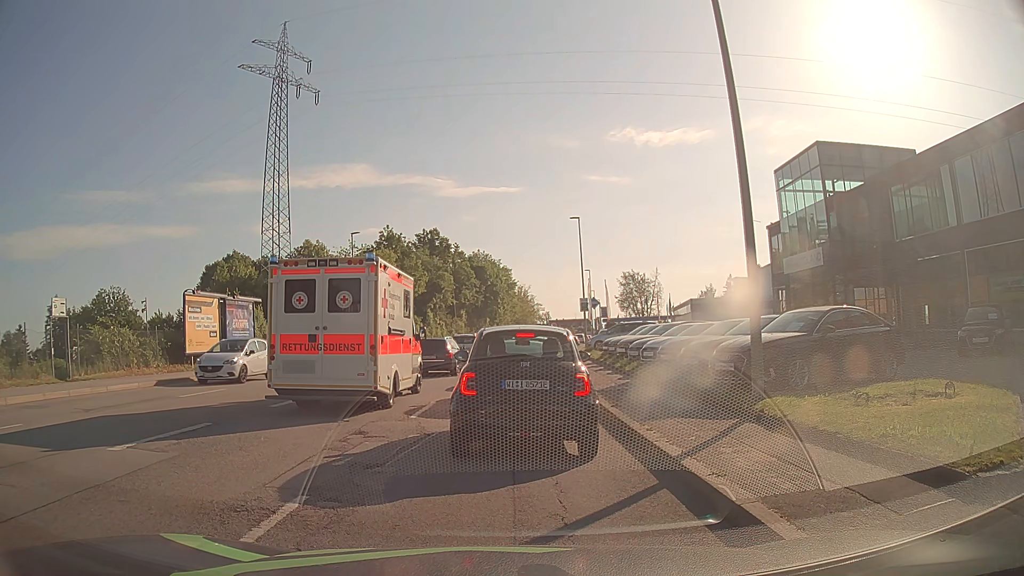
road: tertiary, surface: asphalt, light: Day
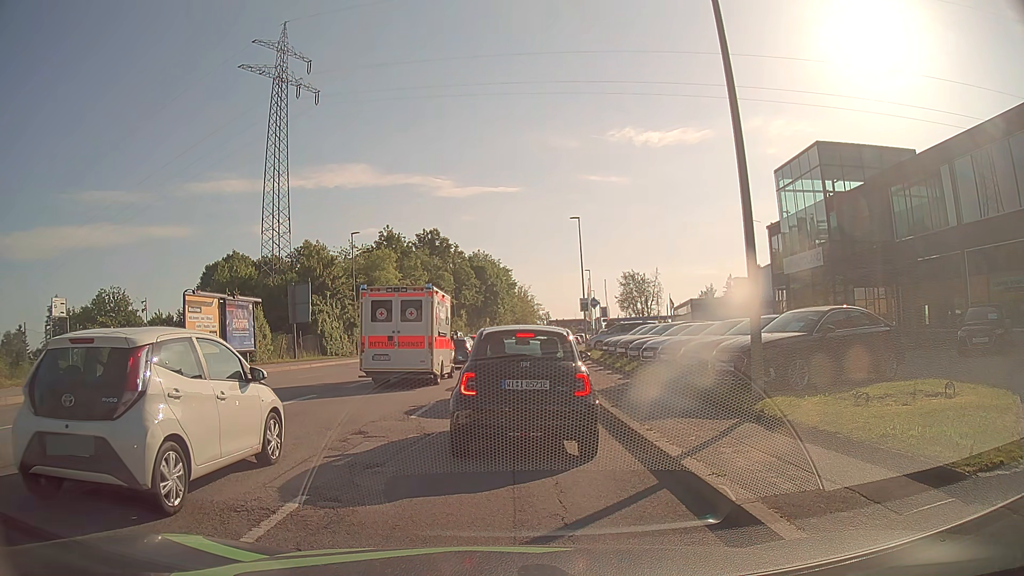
(0.0, 0.0) m; 0°
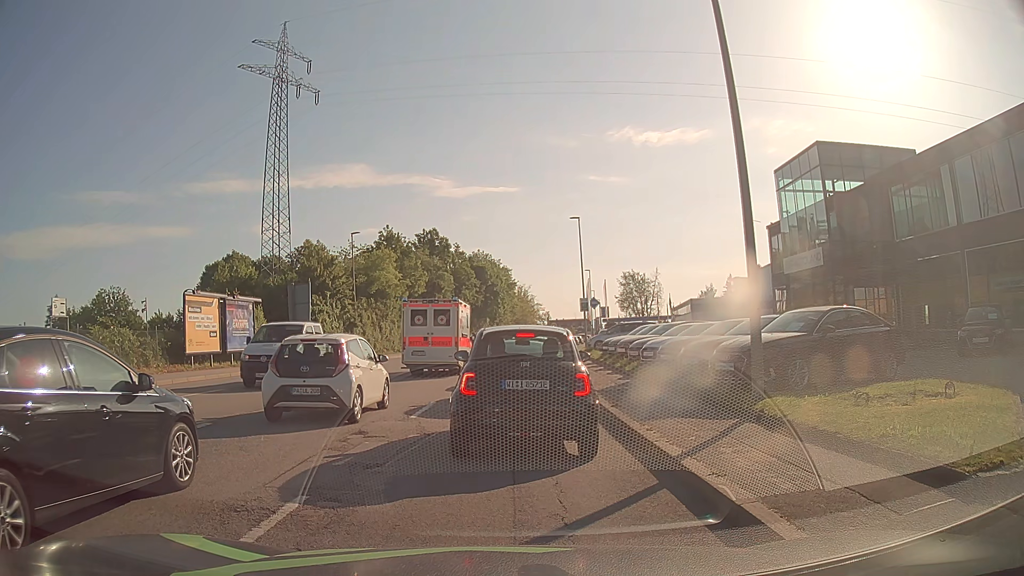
(0.0, 0.0) m; 0°
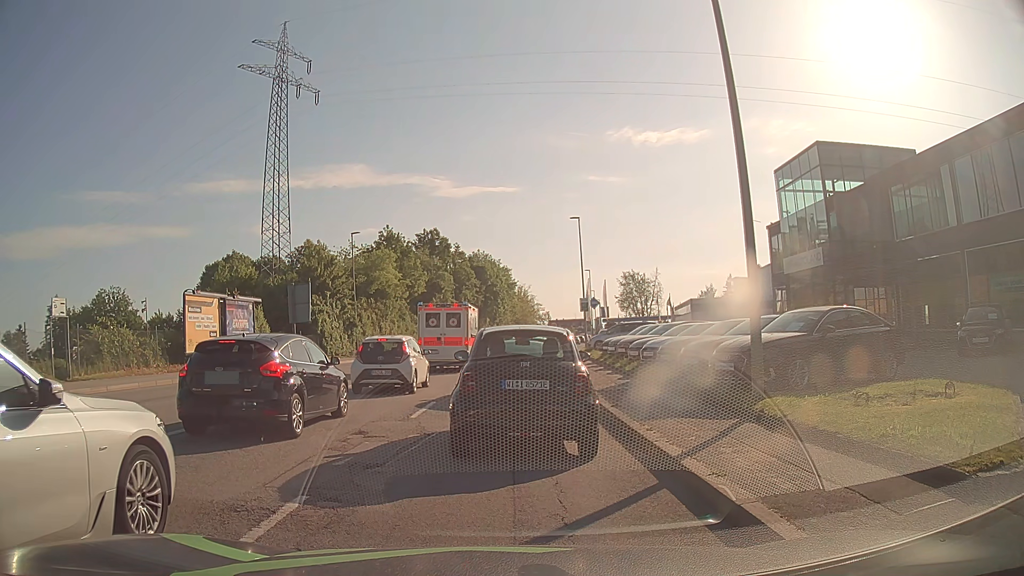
(0.0, 0.0) m; 0°
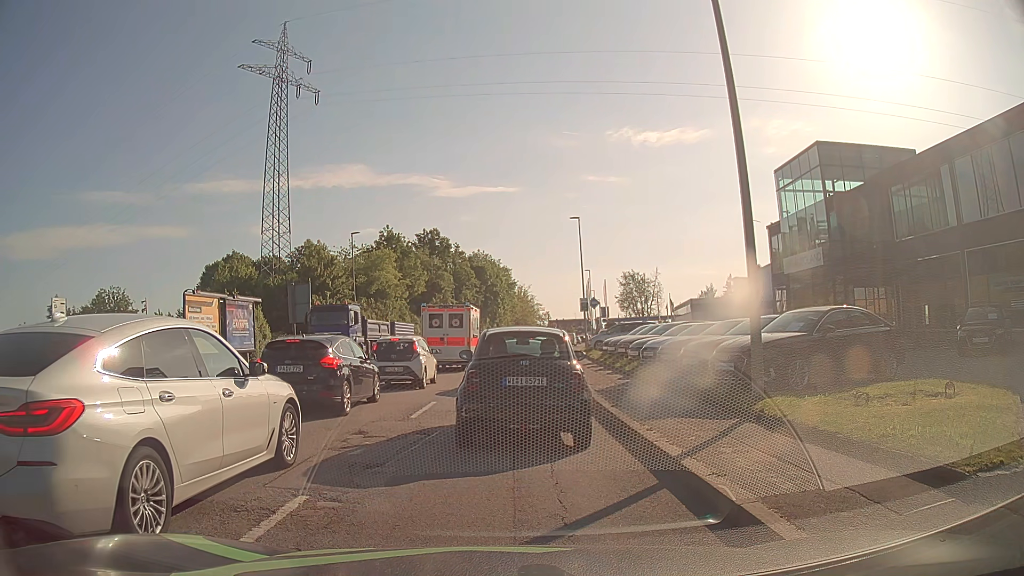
(0.0, 0.0) m; 0°
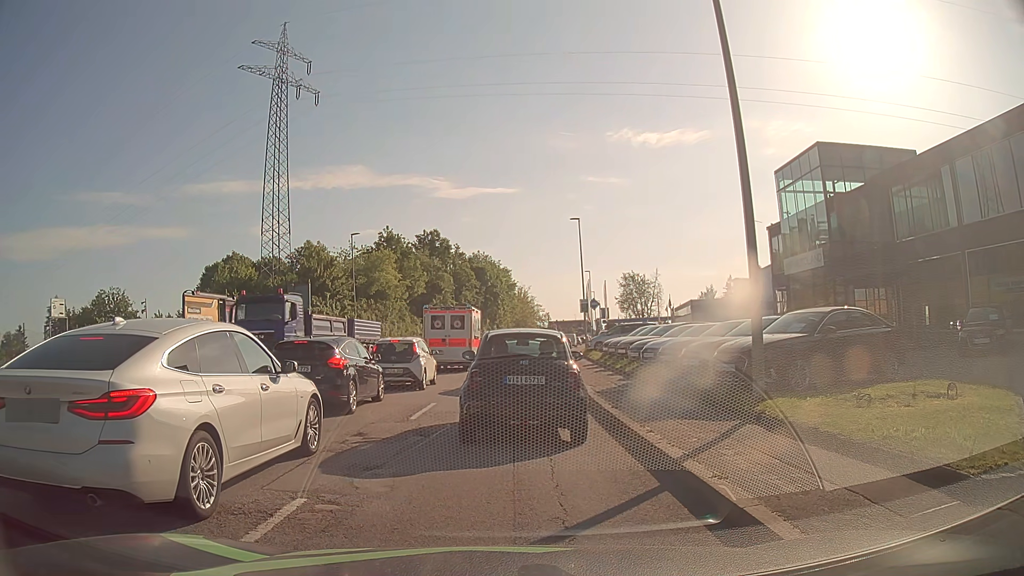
(0.0, 0.0) m; 0°
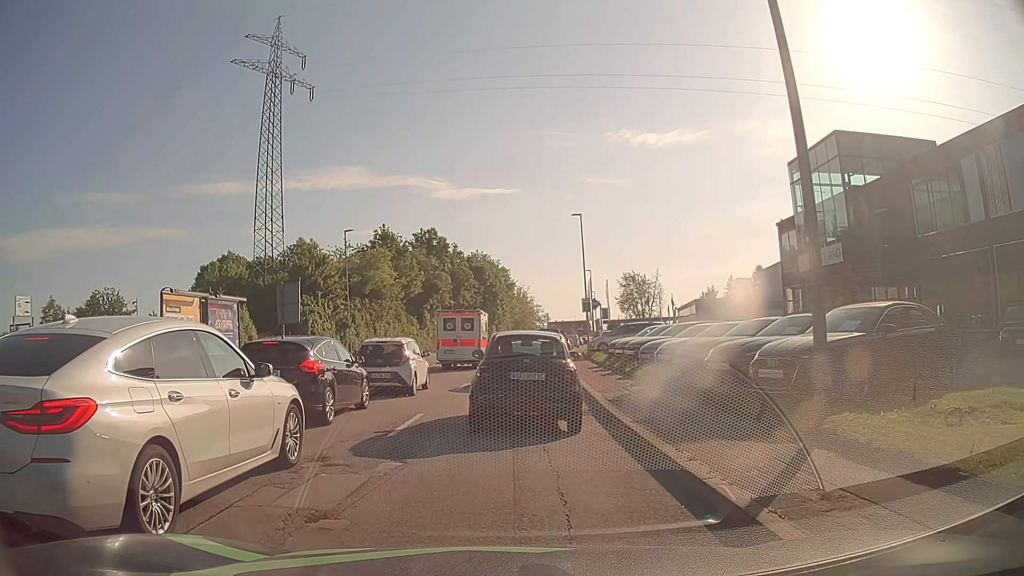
(0.0, +2.1) m; 0°
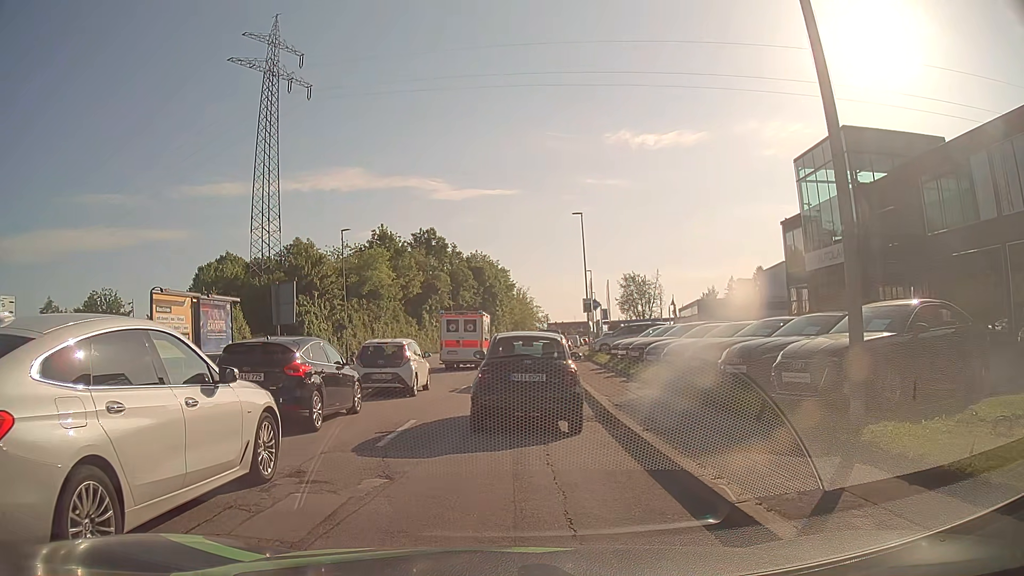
(0.0, +0.9) m; +1°
